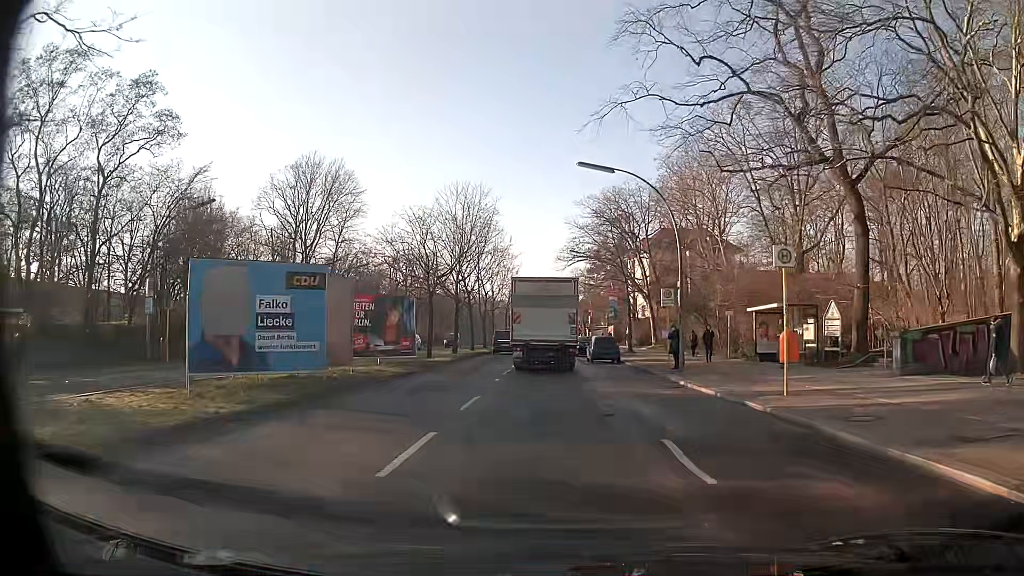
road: secondary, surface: asphalt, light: Day
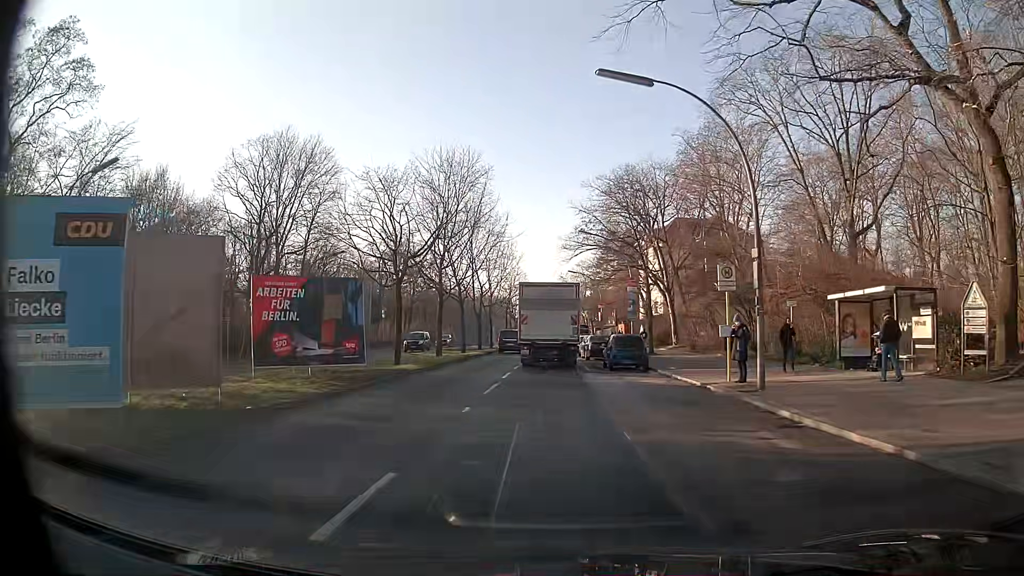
(0.0, +8.8) m; +1°
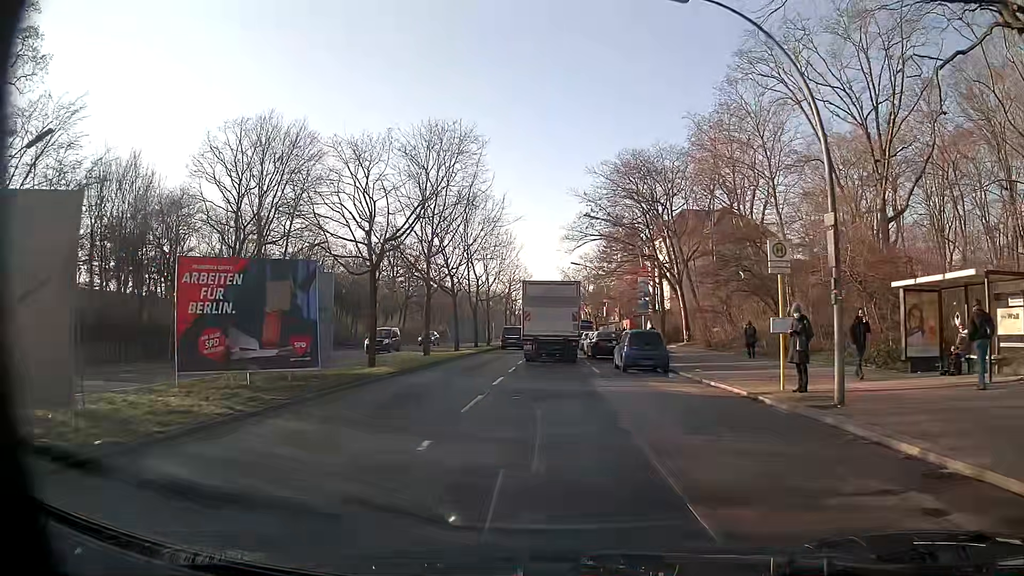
(0.0, +4.4) m; 0°
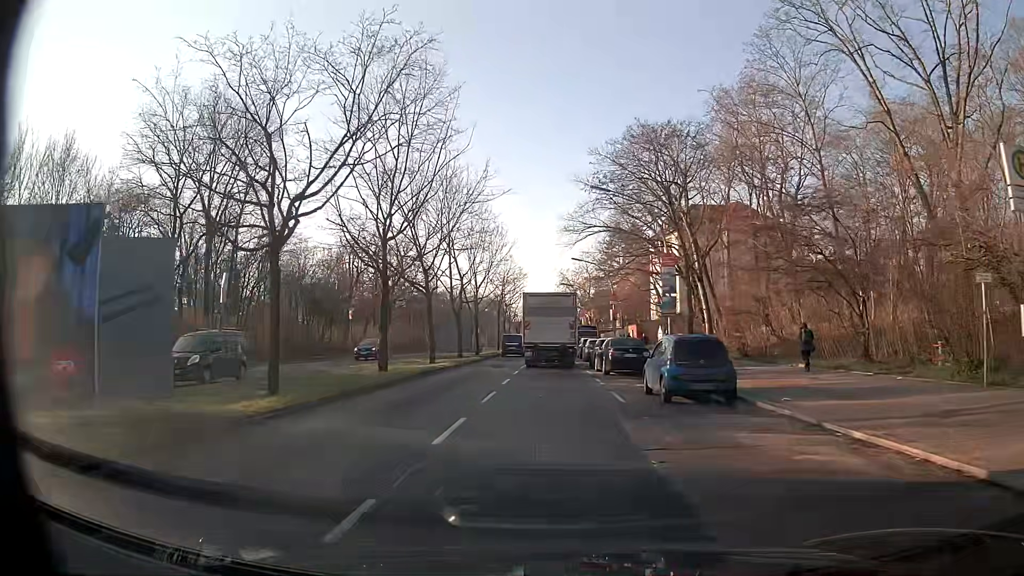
(0.0, +8.7) m; 0°
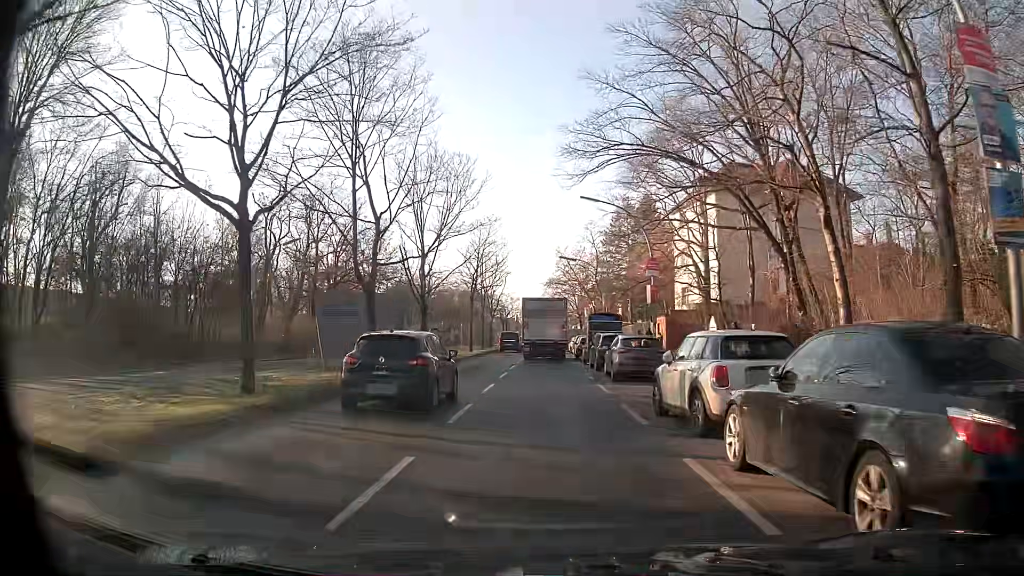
(0.0, +22.3) m; 0°
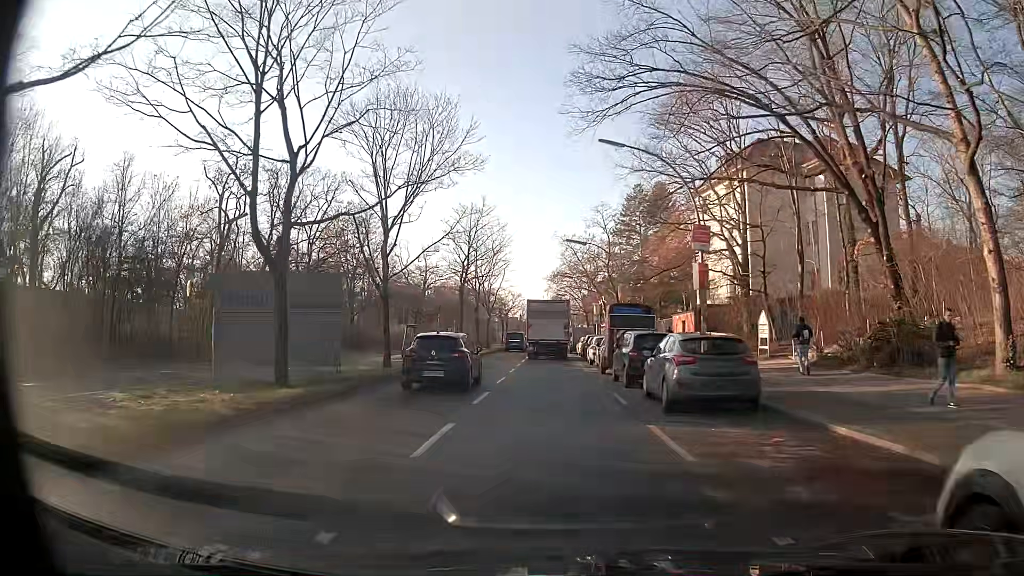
(-0.1, +9.1) m; 0°
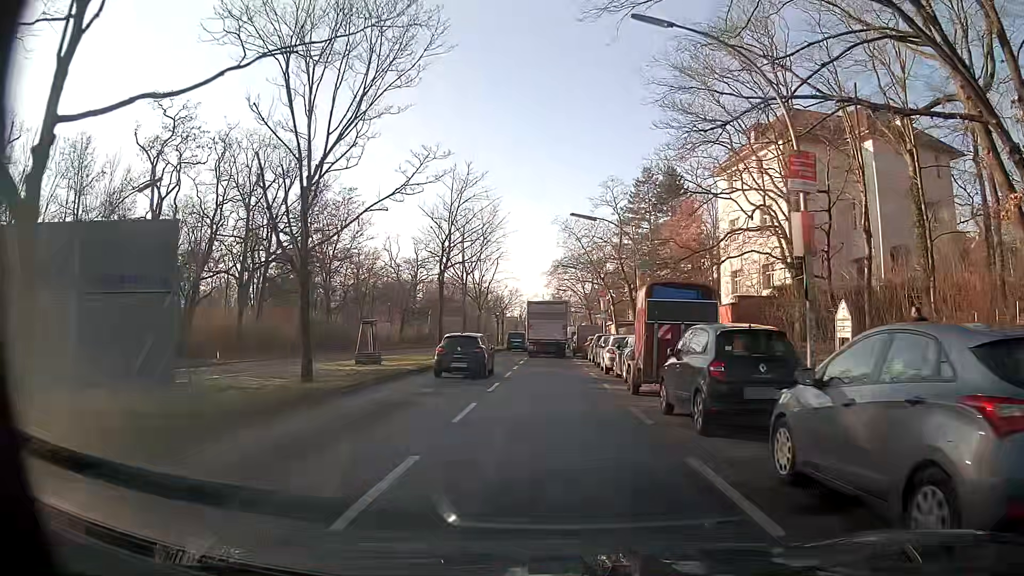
(0.0, +9.1) m; 0°
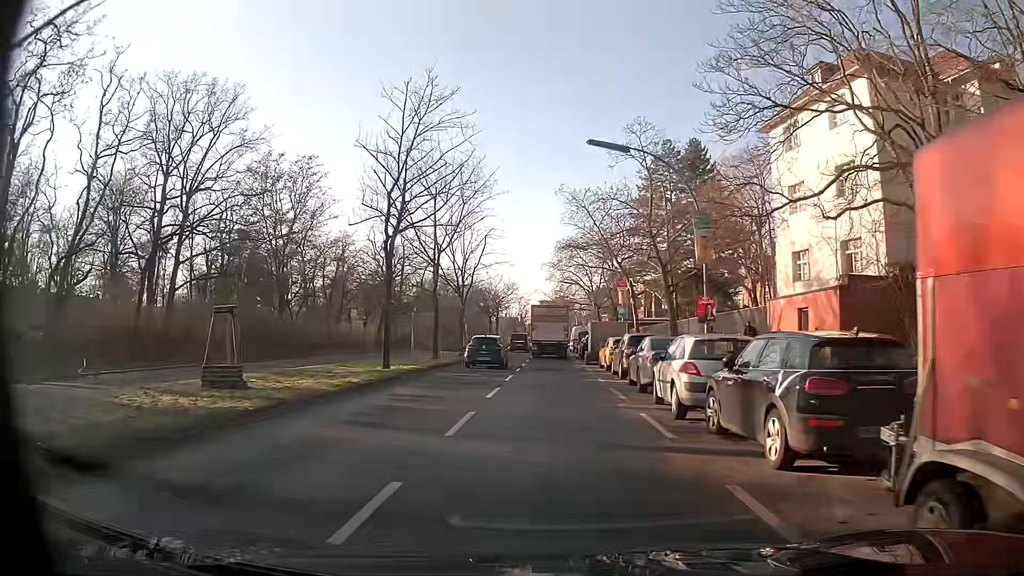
(0.0, +13.5) m; 0°
(0, +10) (0, +20) (0, +30) (0, +40) (0, +50) (0, +60) (0, +70) (0, +80) (0, +90) (0, +100) m
